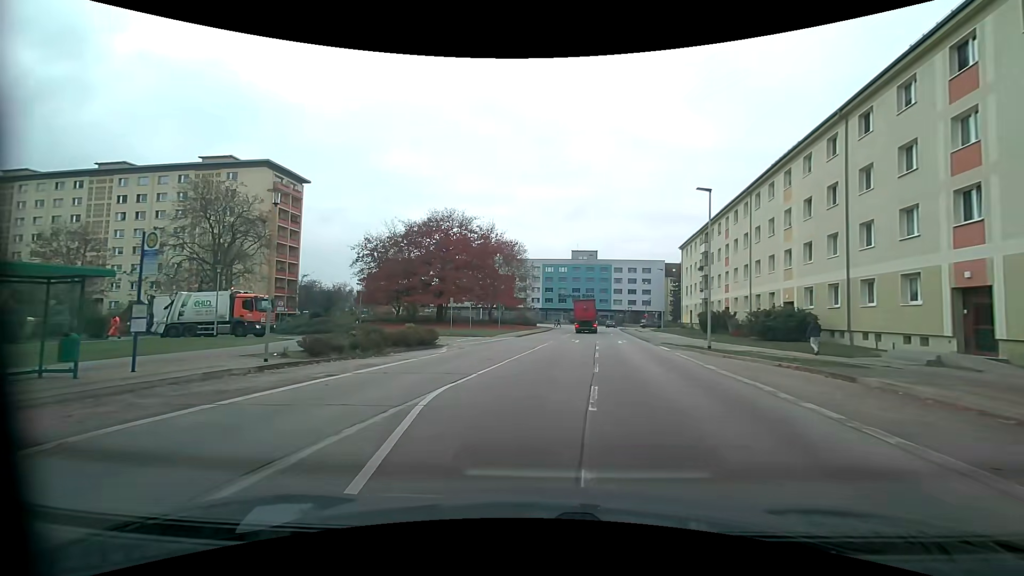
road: tertiary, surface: asphalt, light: Day
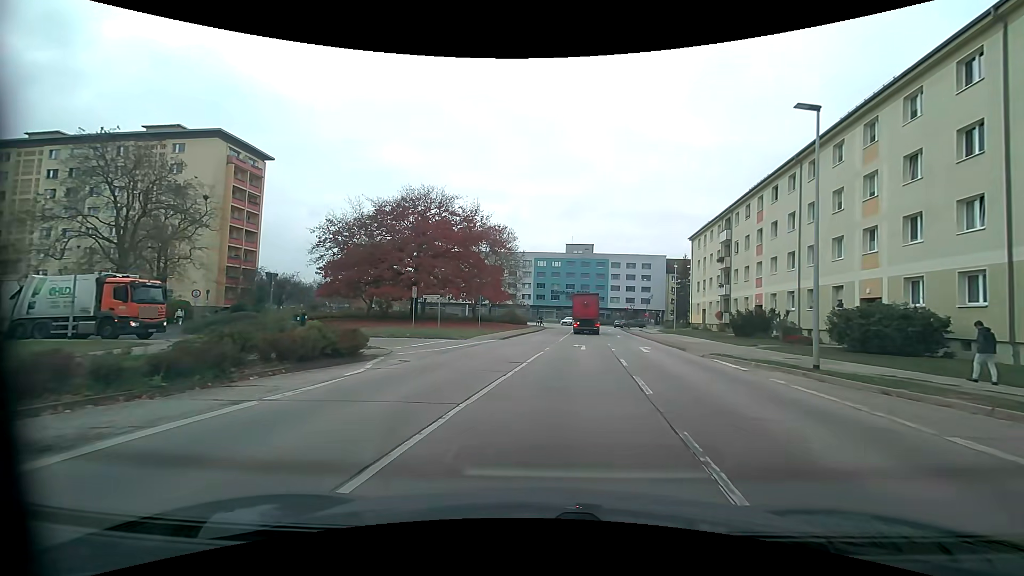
(0.0, +10.0) m; +2°
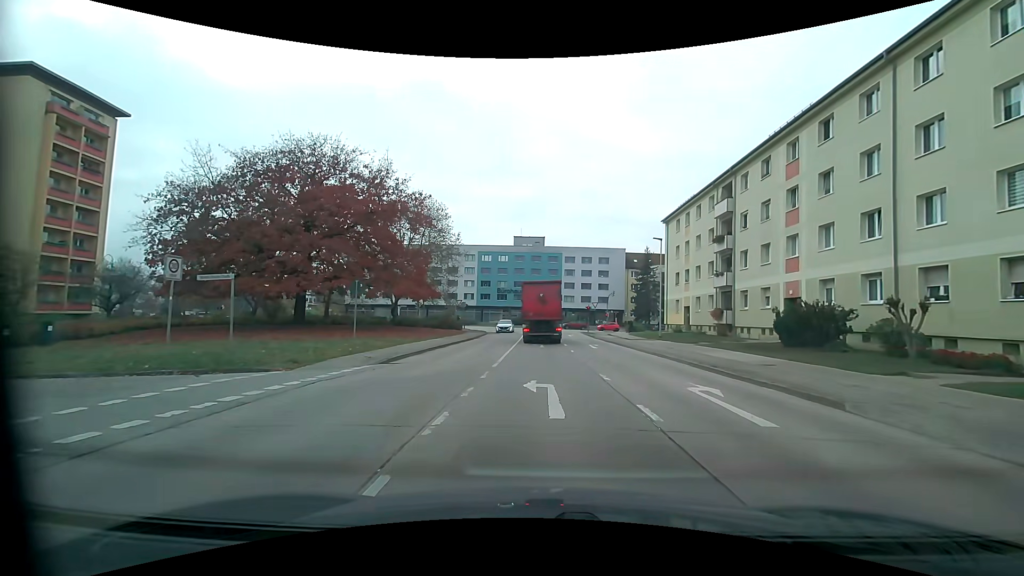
(+0.7, +16.0) m; +5°
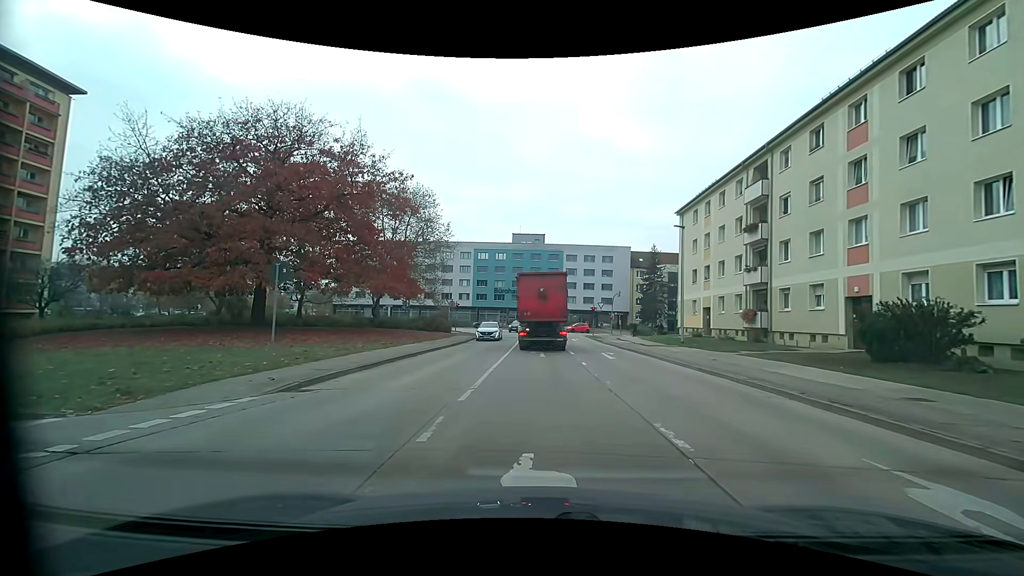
(+0.1, +6.2) m; 0°
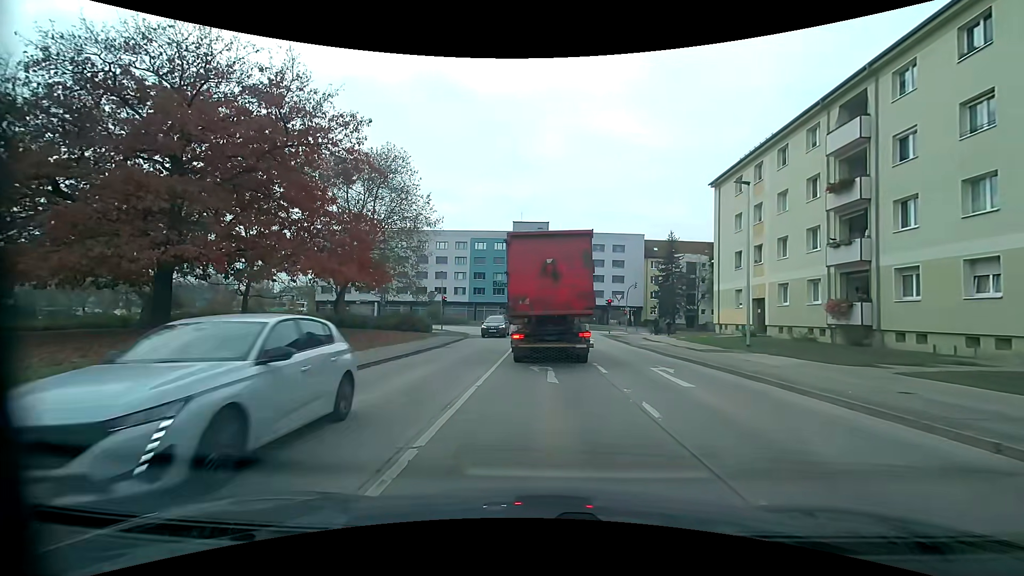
(0.0, +9.8) m; 0°
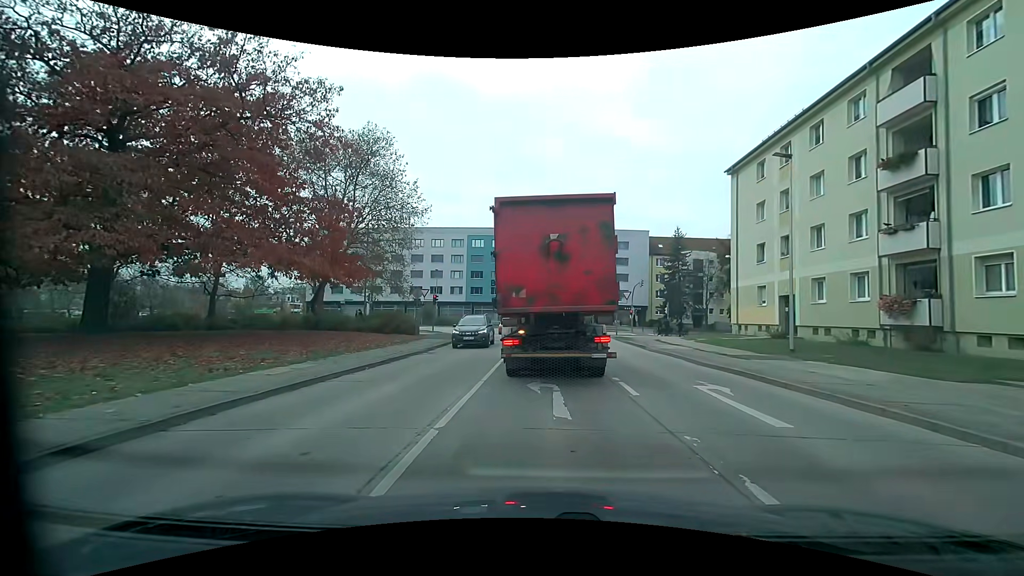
(0.0, +4.0) m; +1°
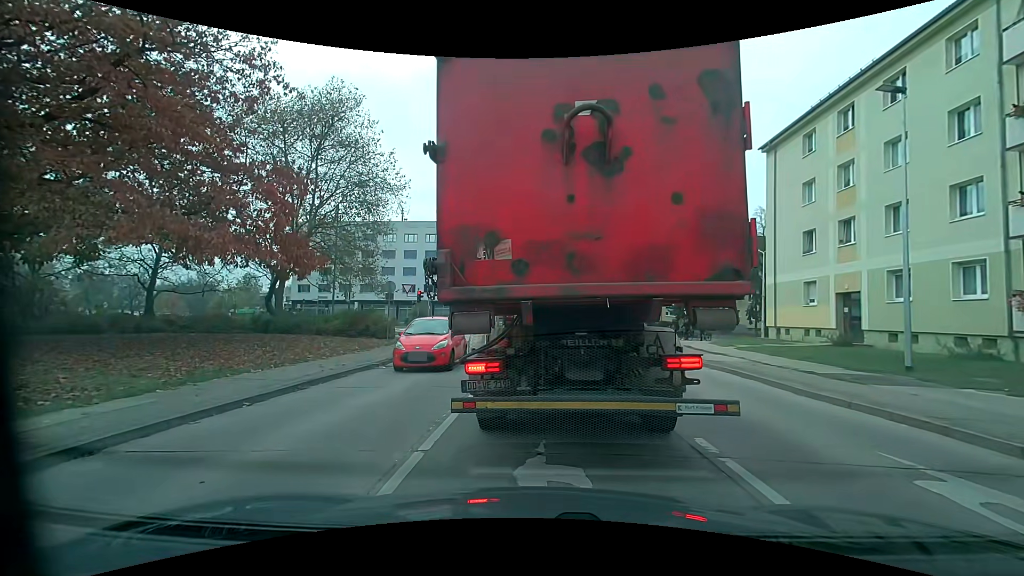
(-0.1, +5.7) m; -2°
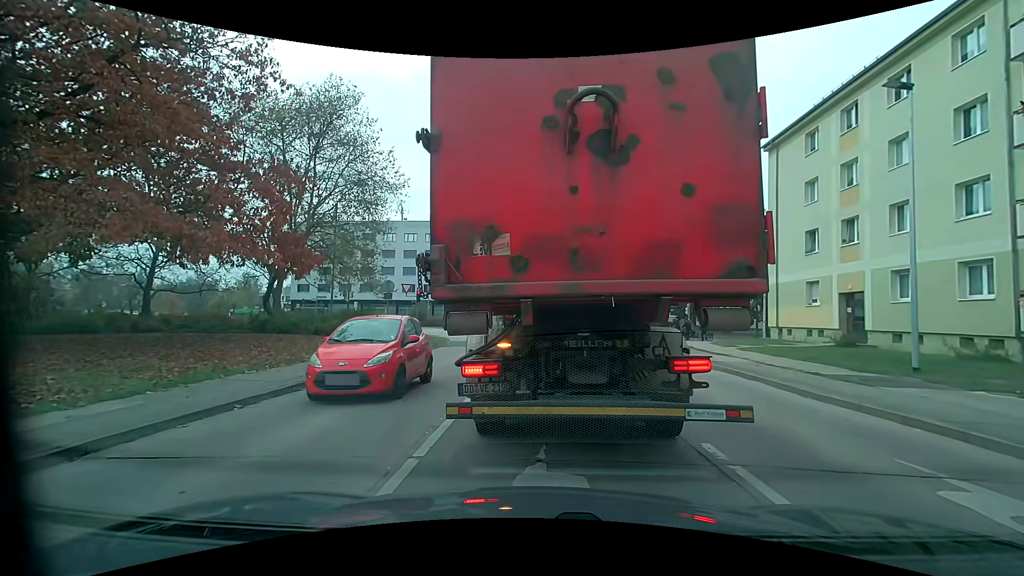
(0.0, +0.2) m; 0°
(0, +10) (0, +20) (+1, +30) (+1, +40) (-2, +49) (-9, +57) (-18, +61) (-28, +62) (-38, +62) (-48, +62) m
